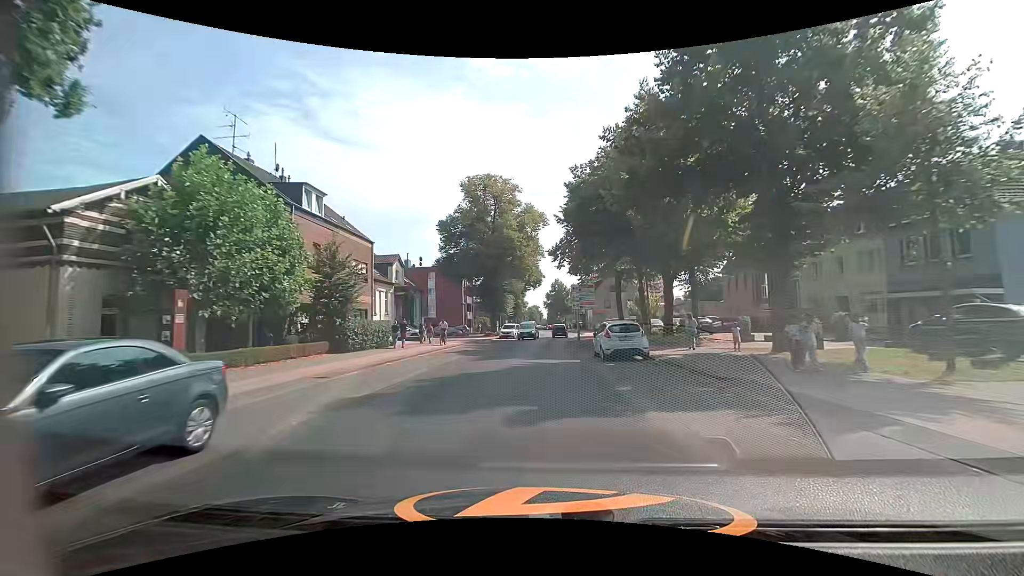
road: secondary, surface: asphalt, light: Day
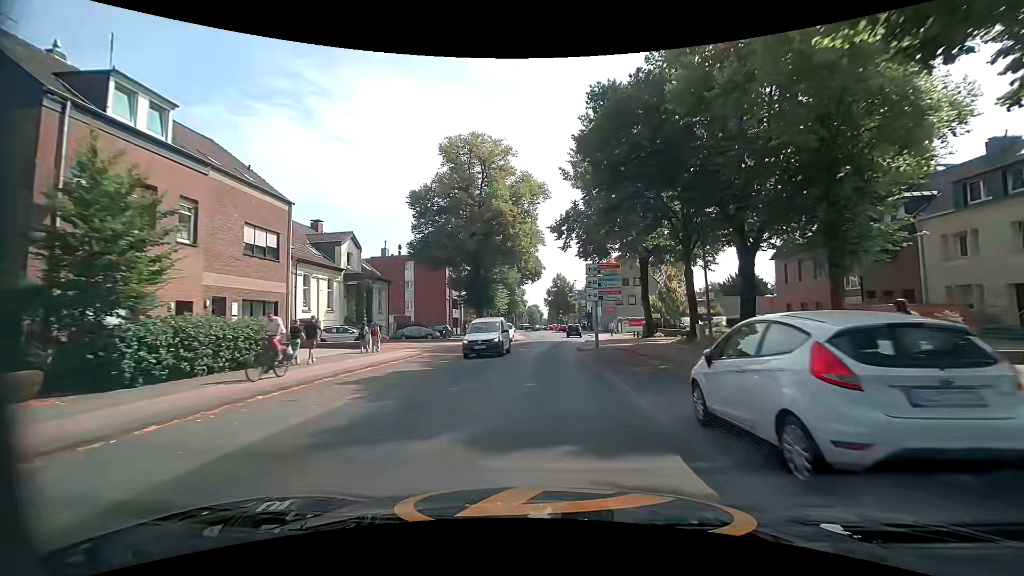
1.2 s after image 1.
(0.0, +13.9) m; 0°
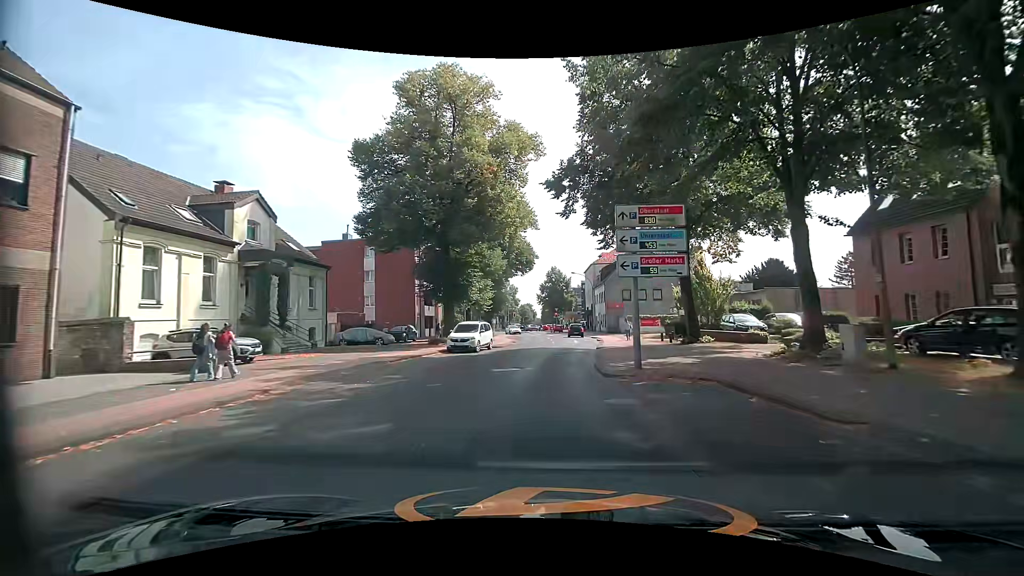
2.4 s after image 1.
(0.0, +13.3) m; +1°
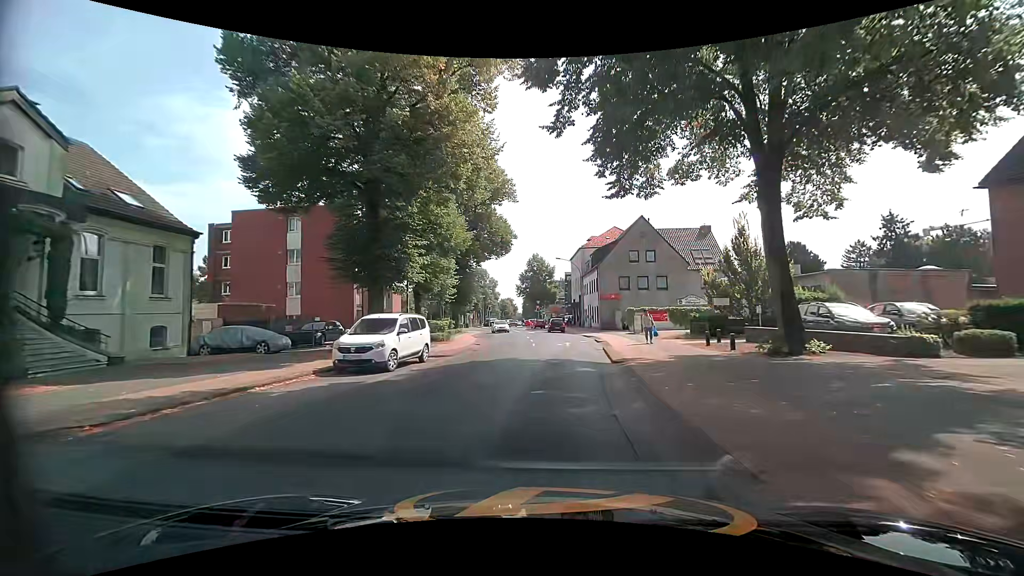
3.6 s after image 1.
(+0.2, +12.6) m; +1°
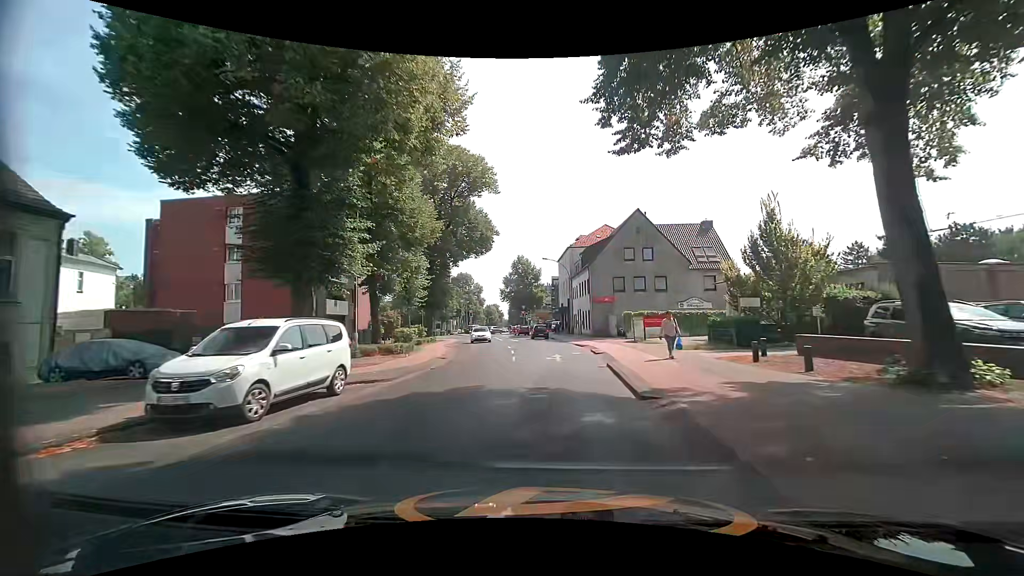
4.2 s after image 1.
(+0.2, +6.1) m; +3°
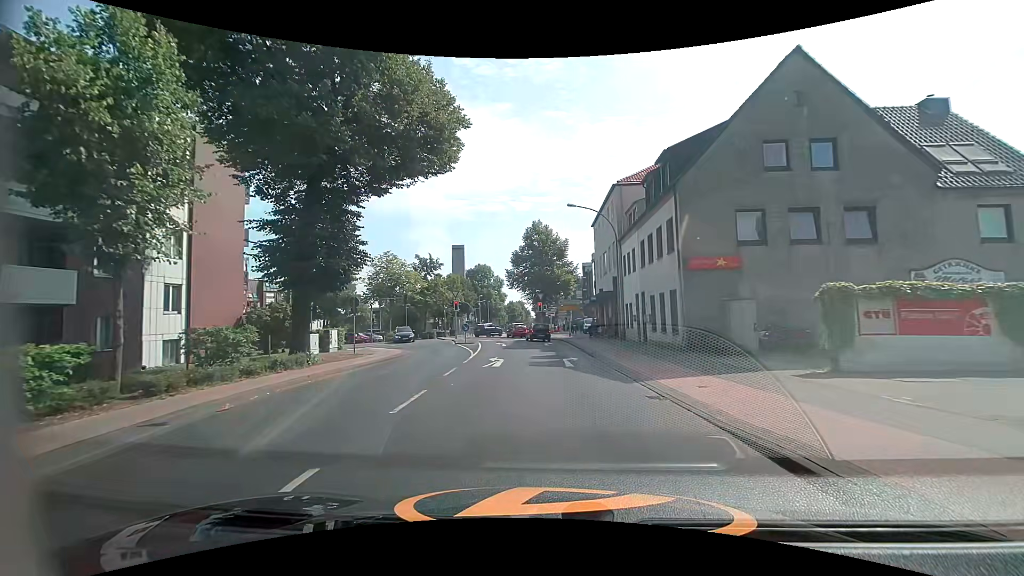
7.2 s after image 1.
(+0.1, +27.6) m; -4°
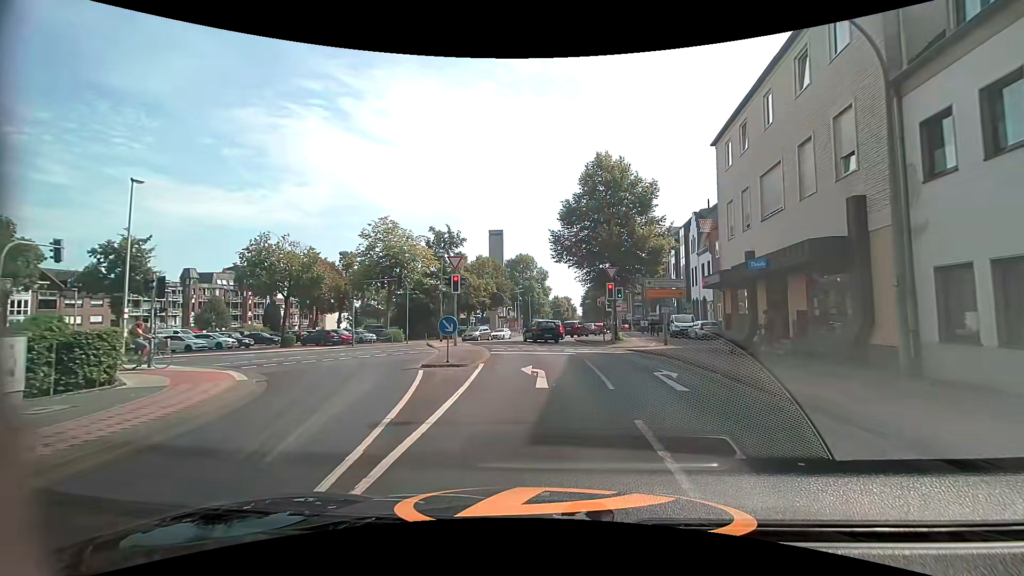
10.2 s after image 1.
(-1.2, +22.4) m; -5°
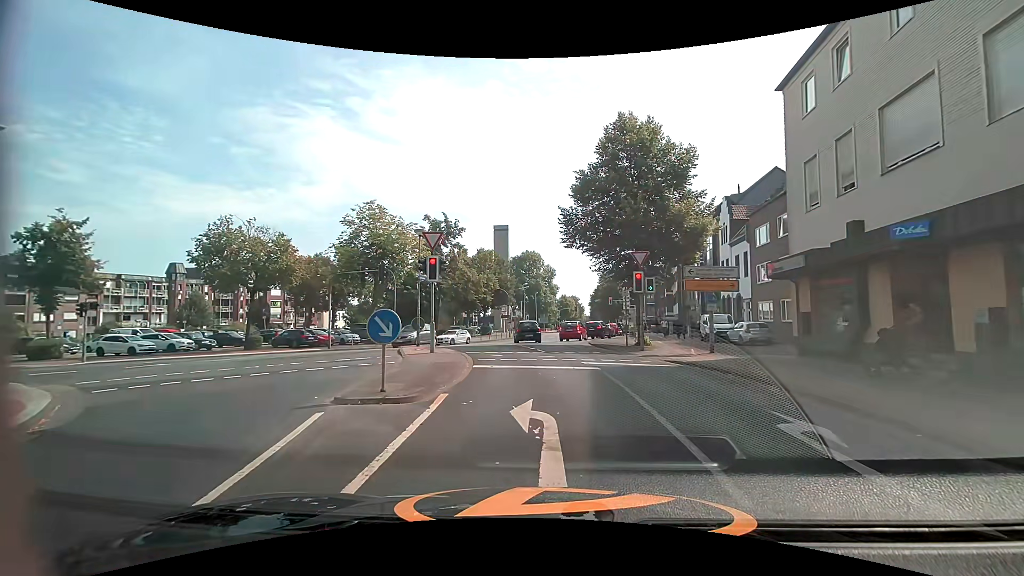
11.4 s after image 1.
(0.0, +6.5) m; 0°
